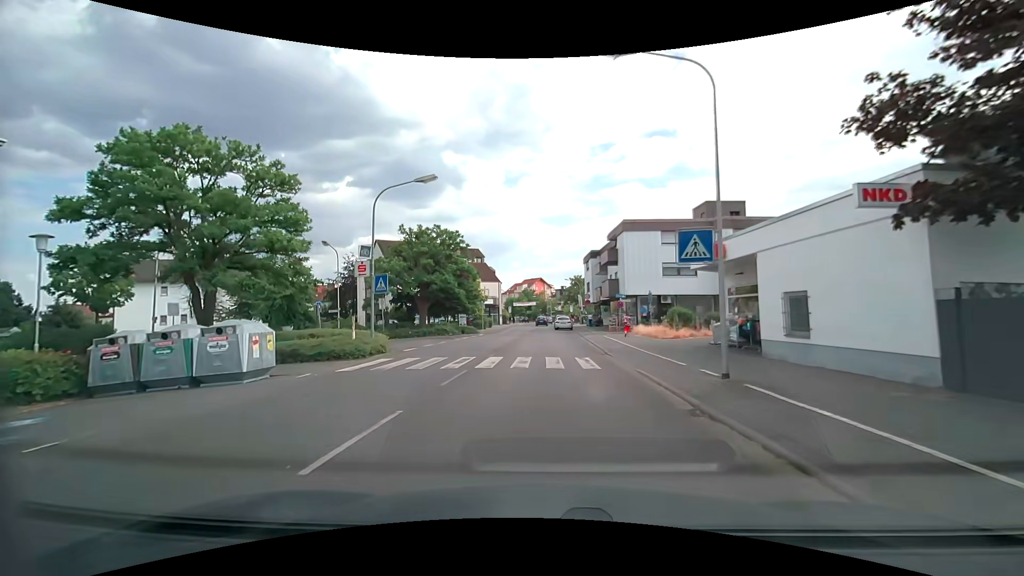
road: tertiary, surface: asphalt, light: Day
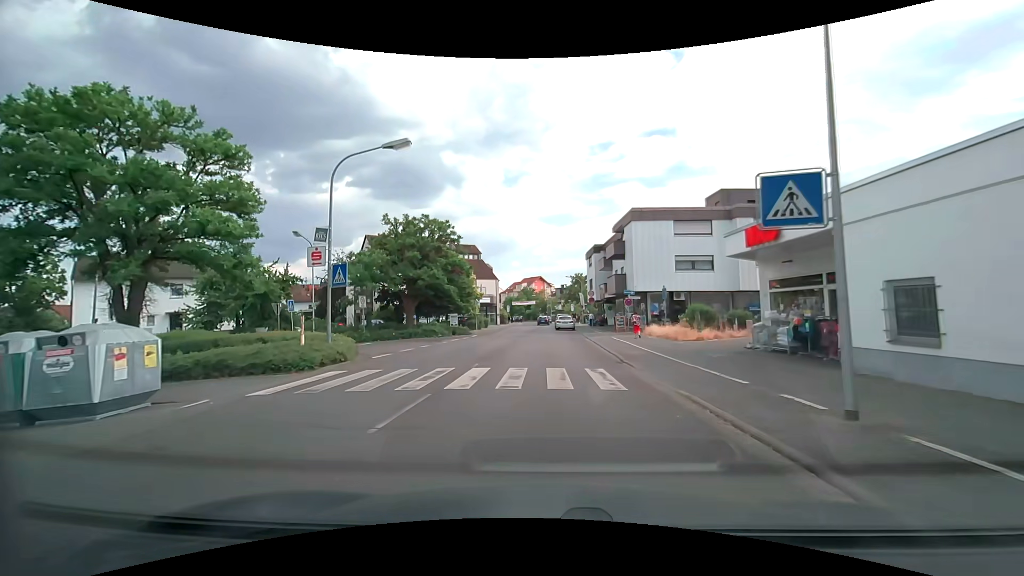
(0.0, +4.4) m; 0°
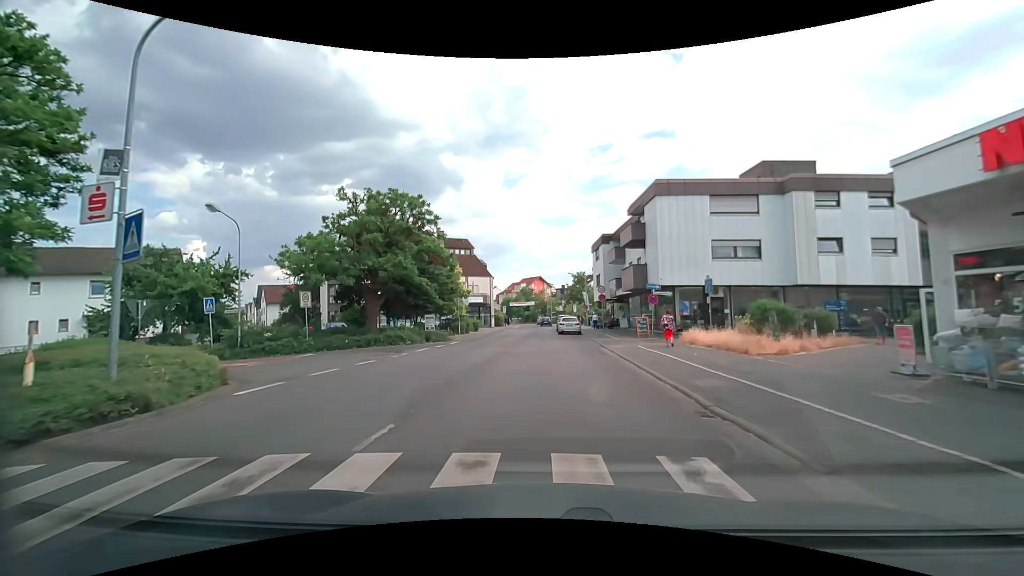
(0.0, +8.7) m; 0°
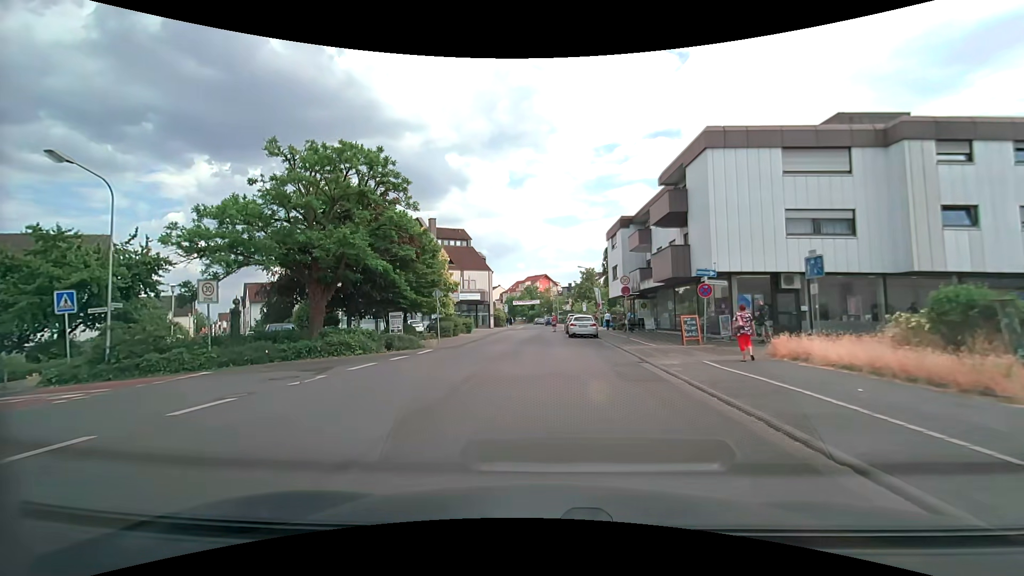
(-0.1, +8.6) m; -1°
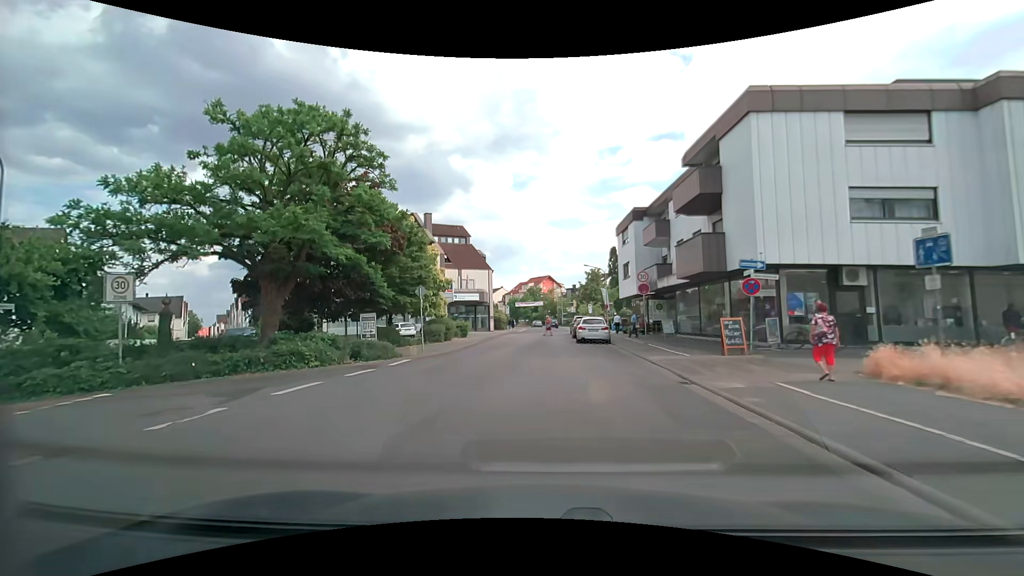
(0.0, +4.3) m; 0°
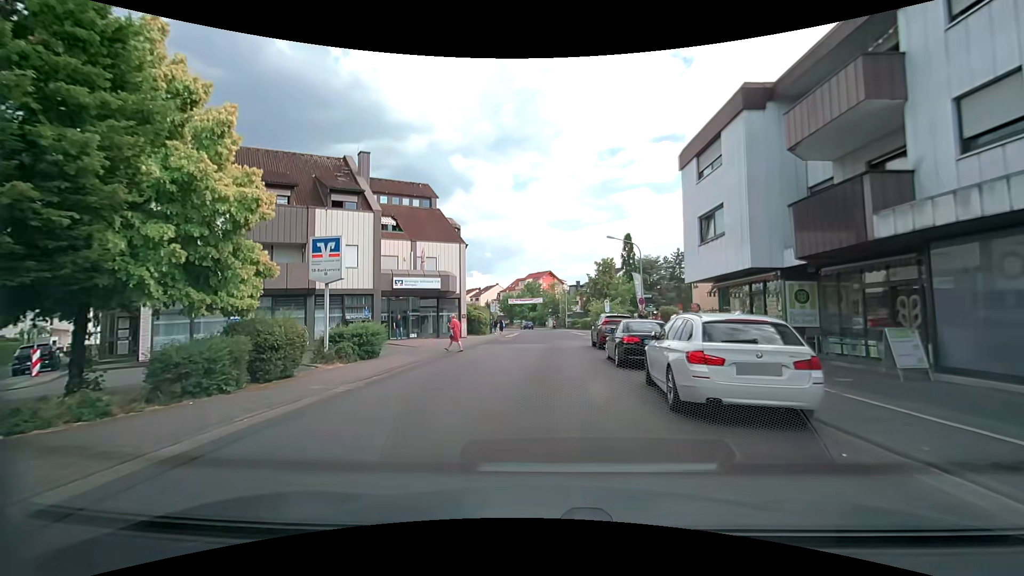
(-0.1, +20.7) m; -1°
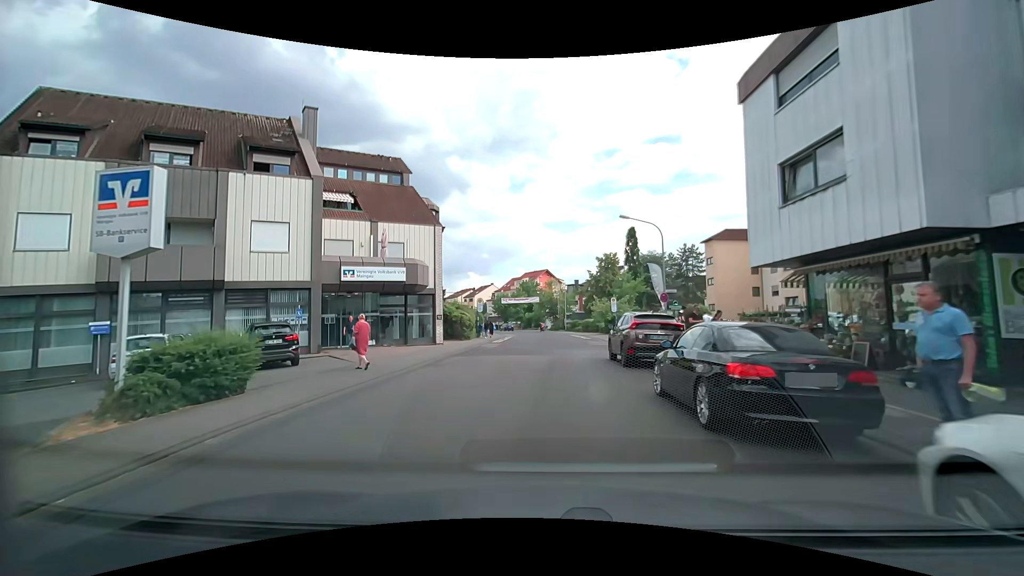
(+0.1, +8.0) m; +2°
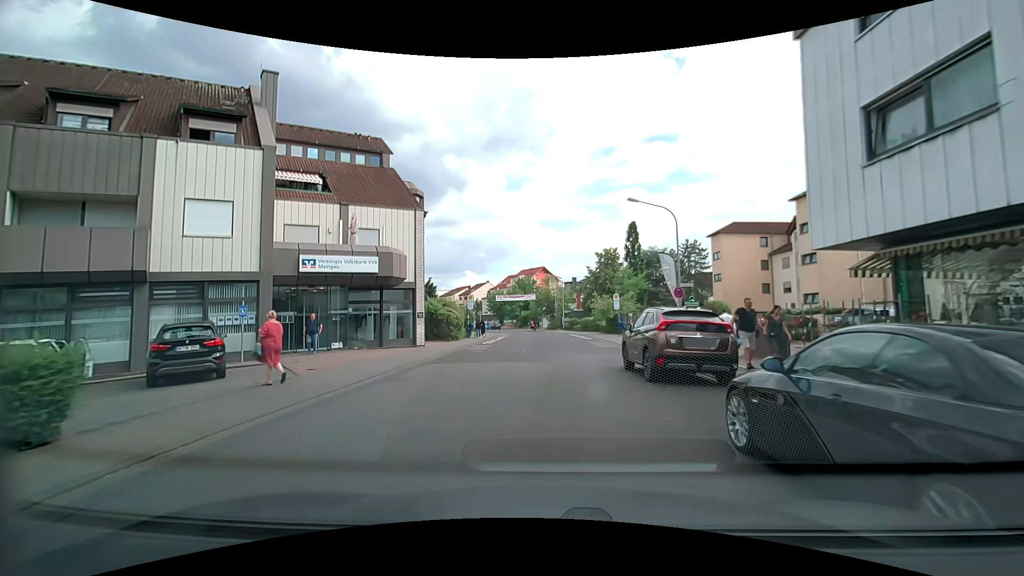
(0.0, +3.9) m; 0°
(0, +10) (0, +20) (+1, +30) (+1, +40) (+1, +50) (+1, +60) (-1, +70) (-3, +80) (-6, +89) (-10, +98) m
